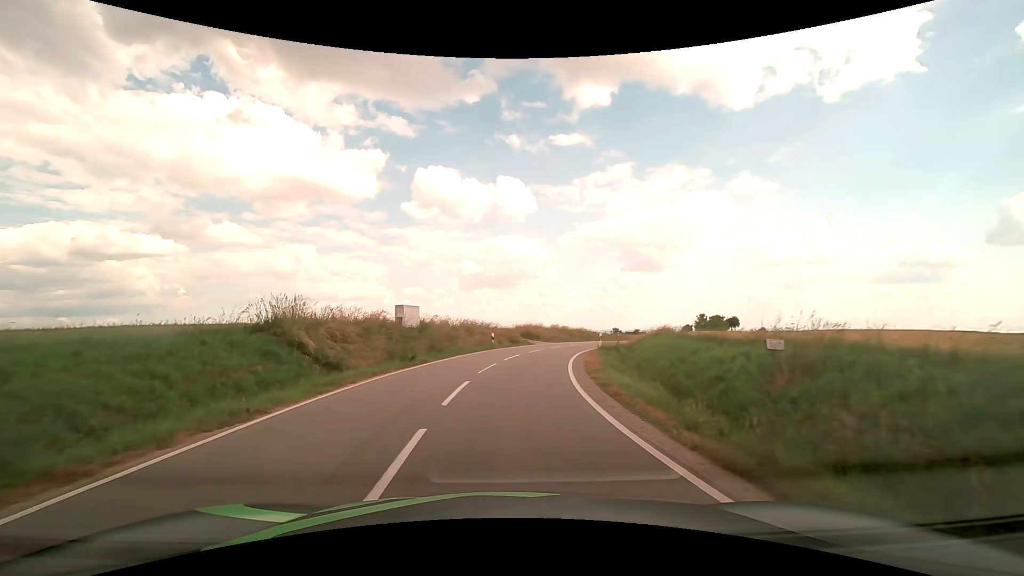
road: tertiary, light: Day
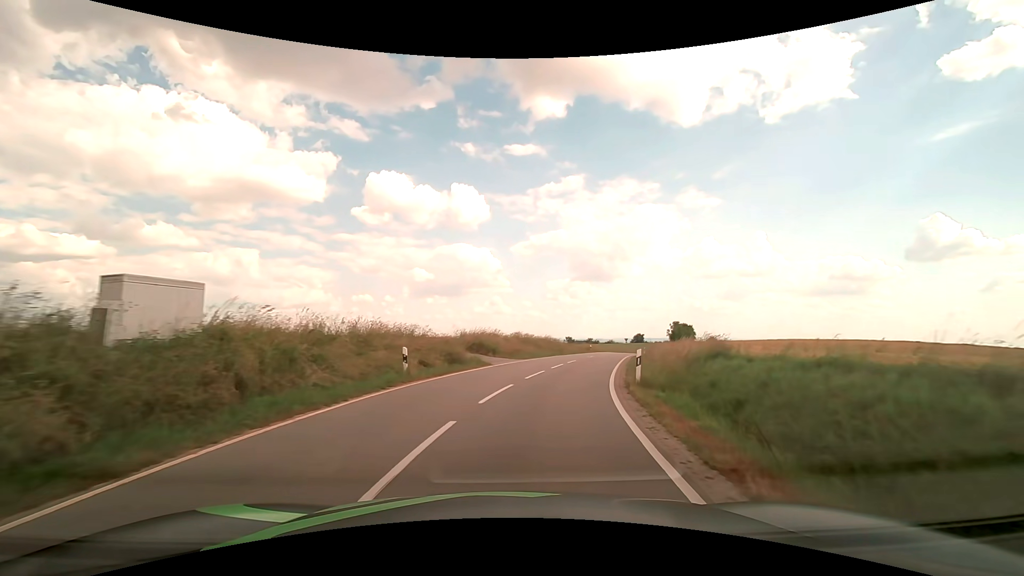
(+0.4, +17.3) m; +6°
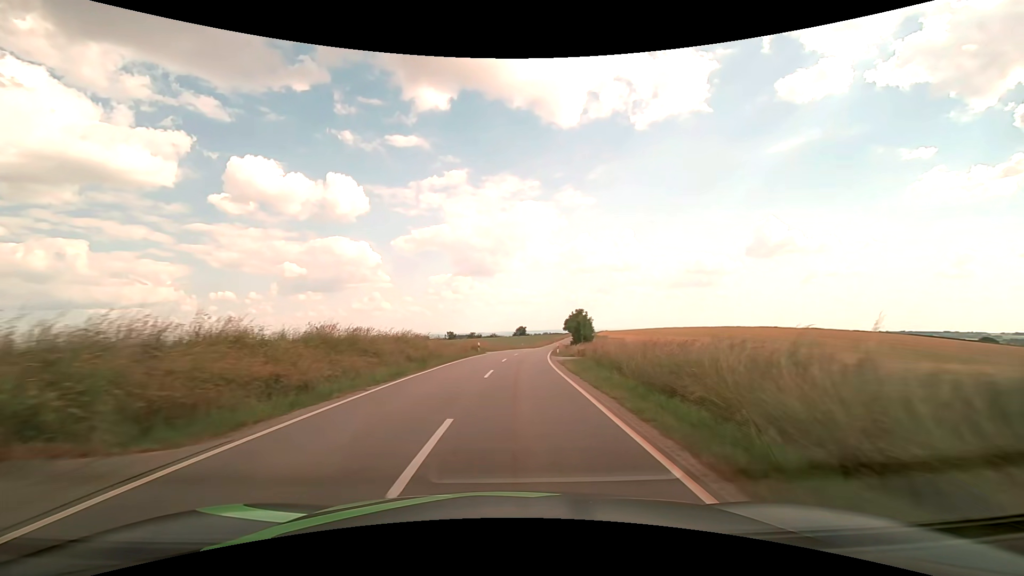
(+2.9, +23.8) m; +13°
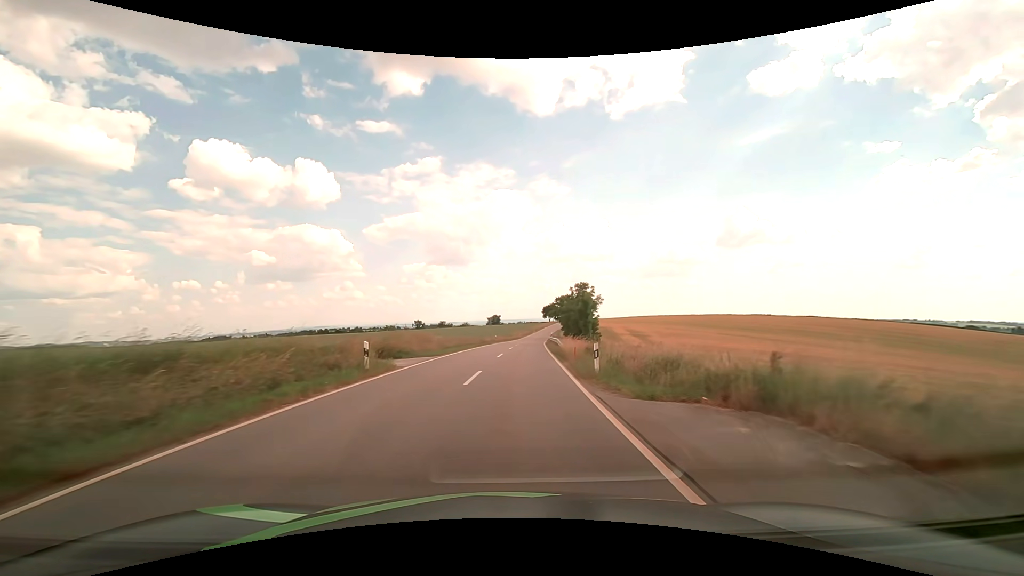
(+0.9, +29.1) m; +3°
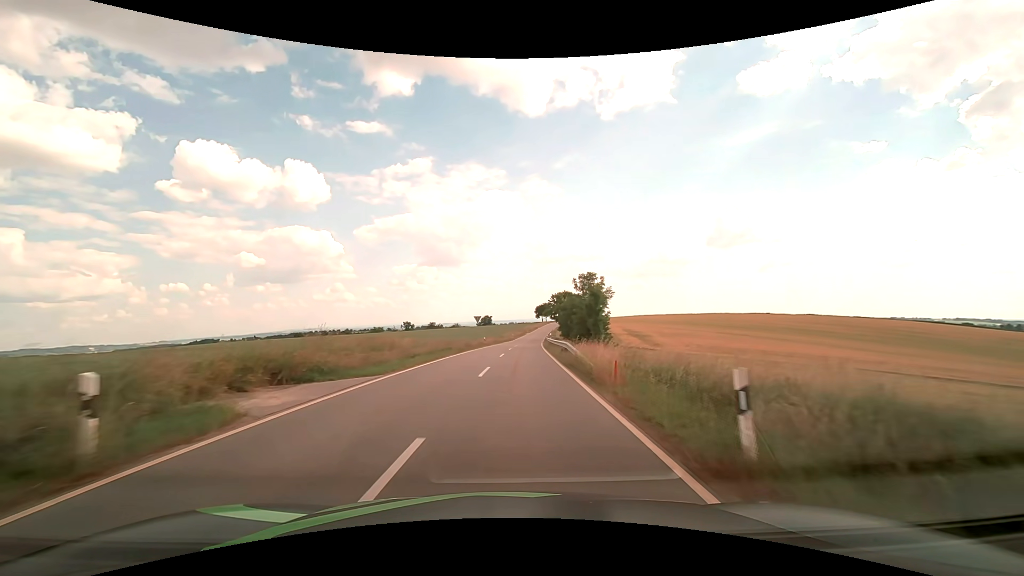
(+0.1, +9.8) m; +1°
